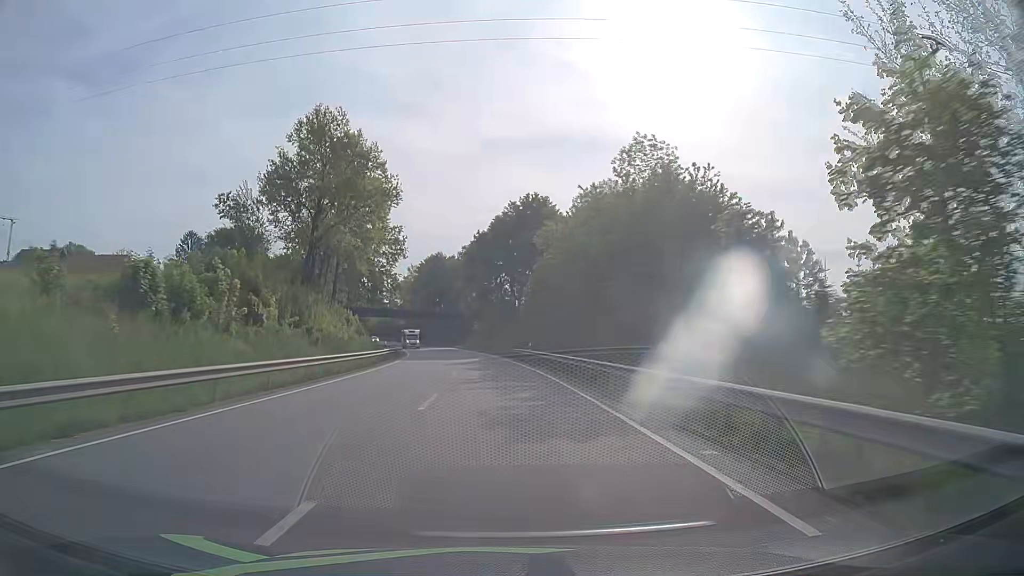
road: primary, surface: asphalt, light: Day
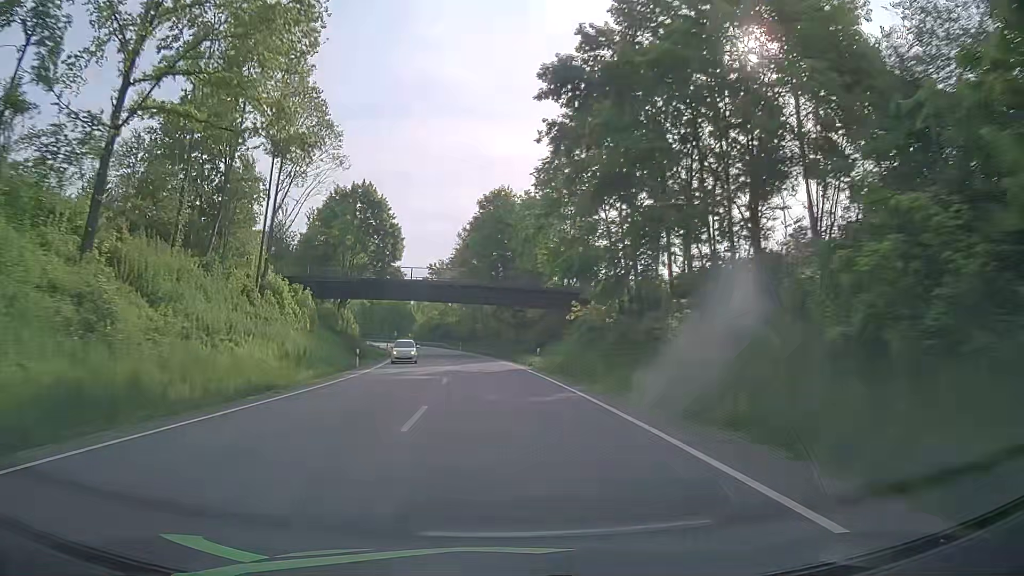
(-4.1, +63.2) m; -7°
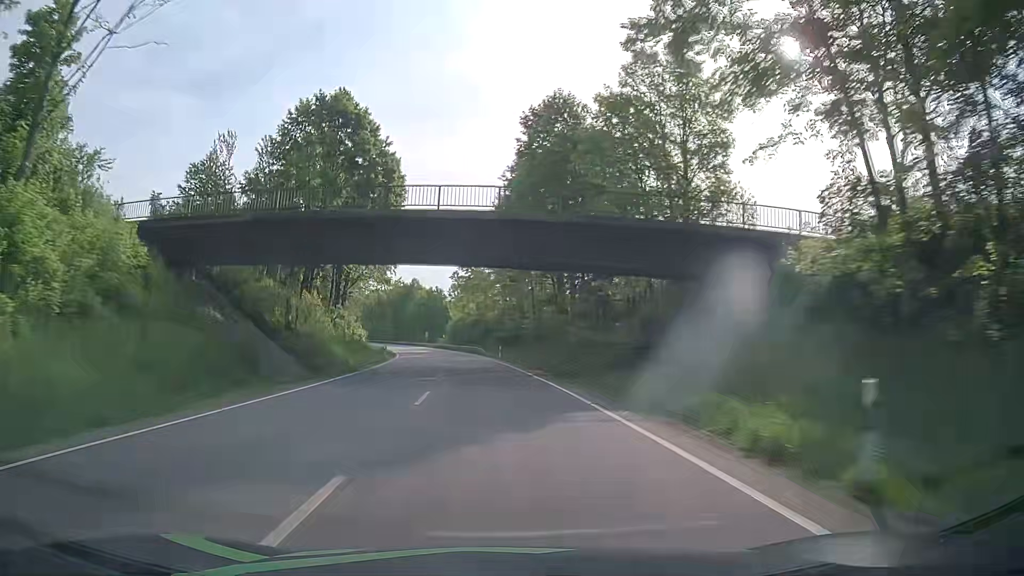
(-1.3, +31.7) m; -4°
